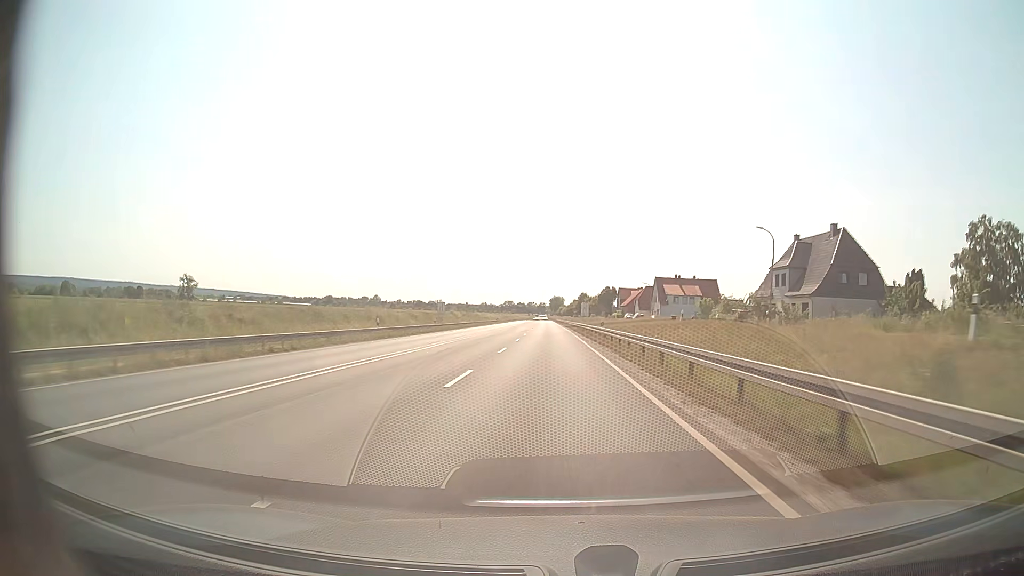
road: primary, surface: asphalt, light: Day
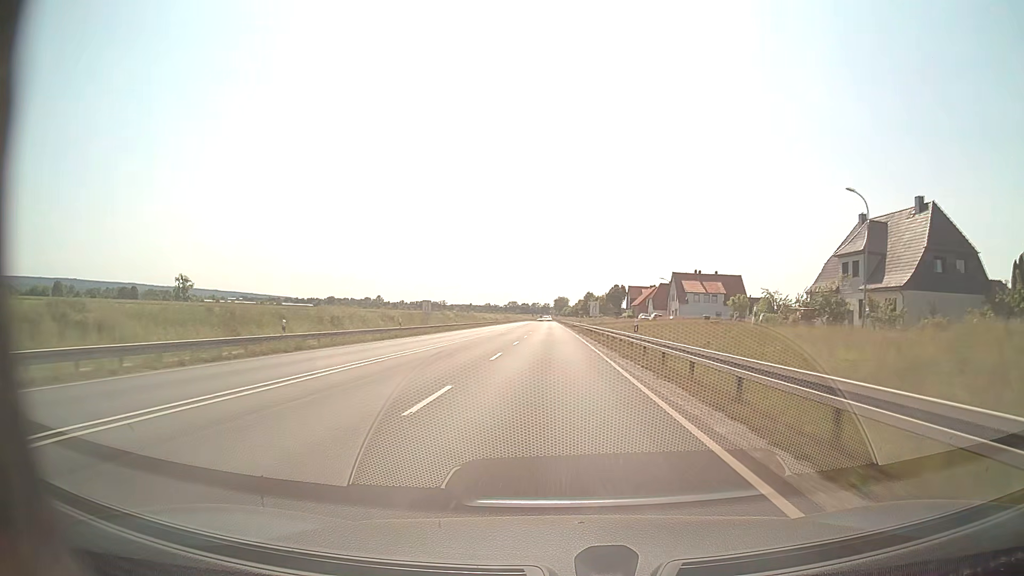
(-0.1, +15.9) m; 0°
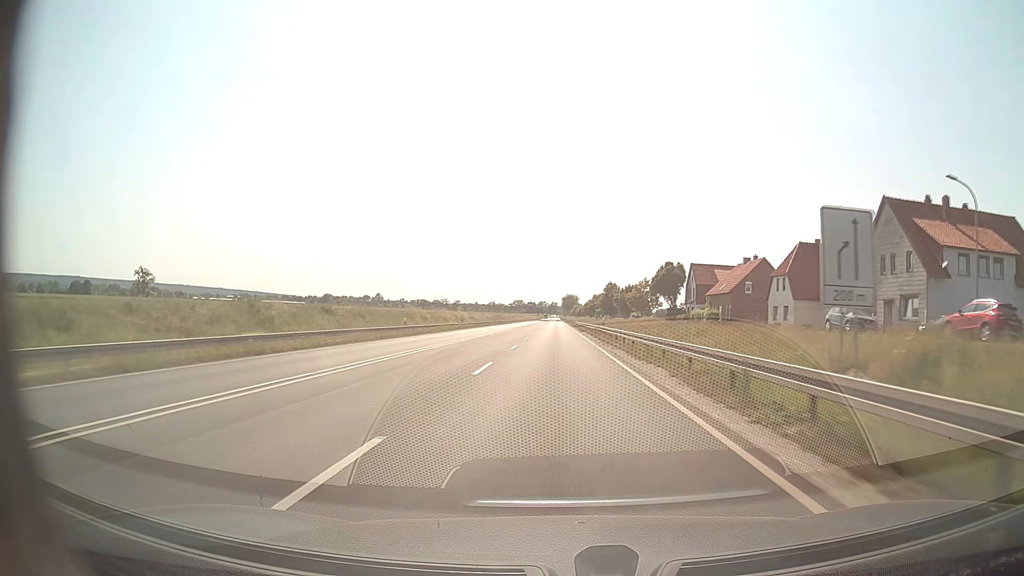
(-0.6, +79.2) m; -1°
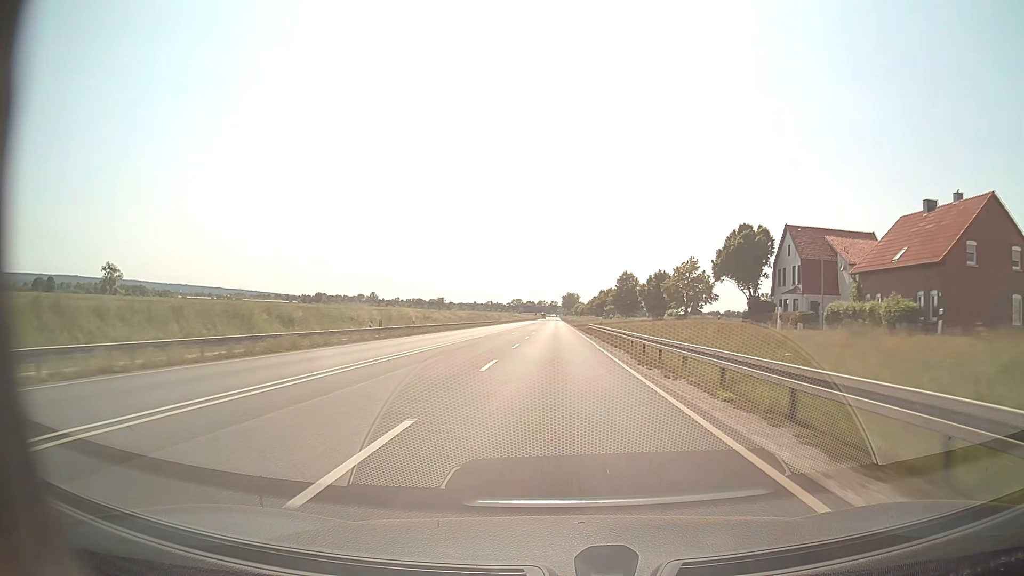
(0.0, +47.4) m; 0°
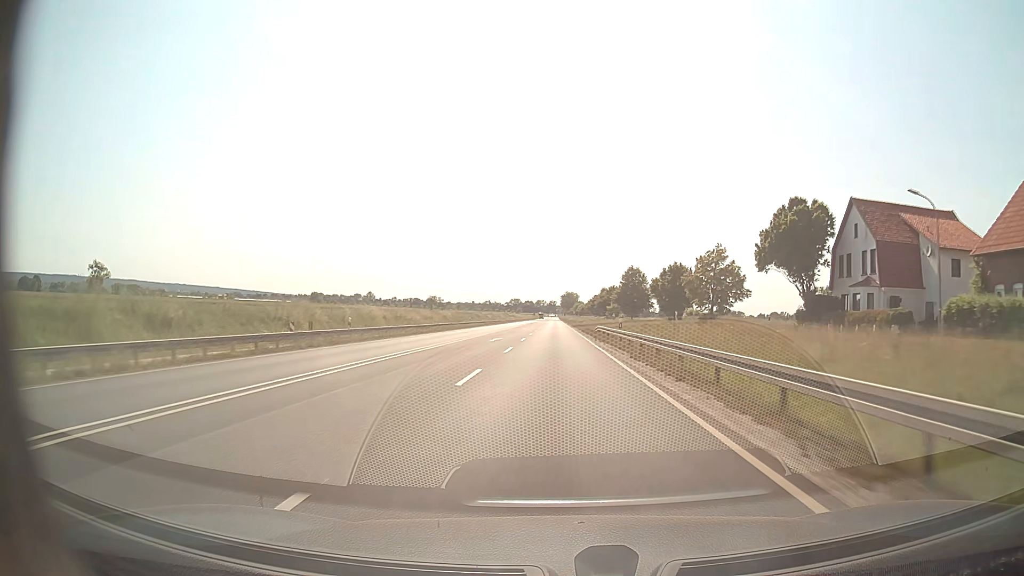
(0.0, +15.8) m; 0°
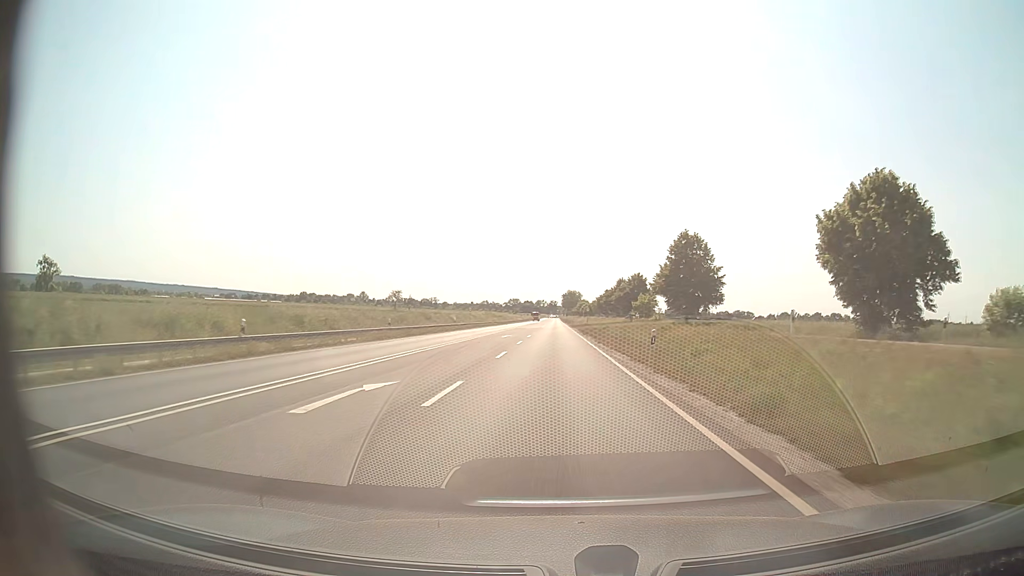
(0.0, +63.1) m; 0°
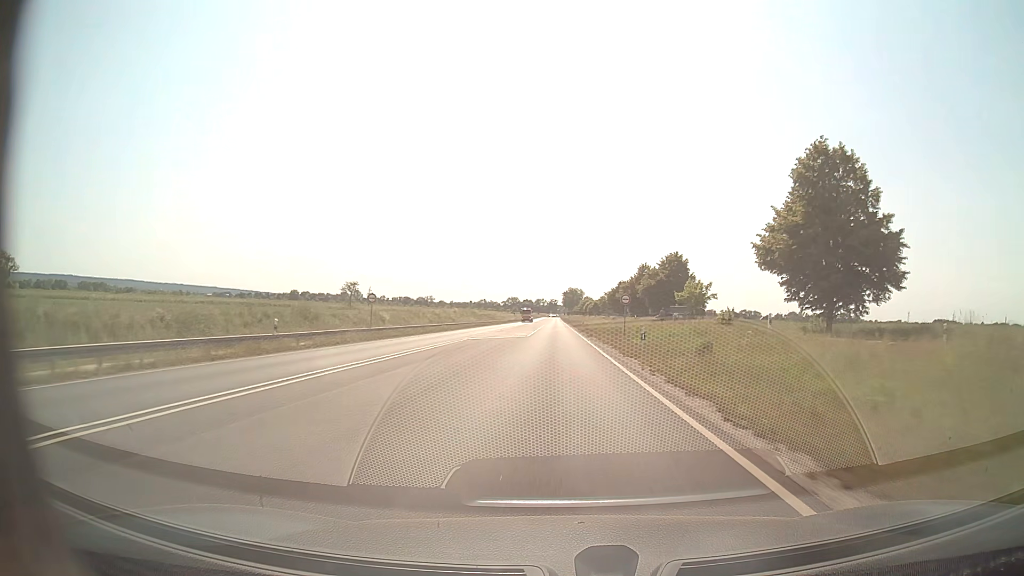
(0.0, +47.3) m; 0°
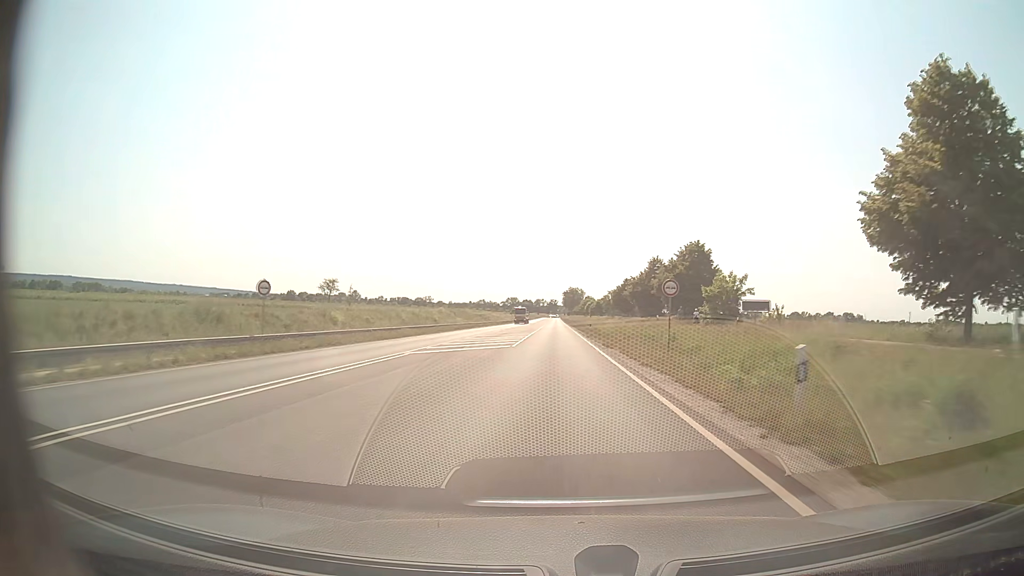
(0.0, +15.7) m; 0°
(0, +10) (0, +20) (0, +30) (0, +40) (0, +50) (0, +60) (0, +70) (0, +80) (0, +90) (0, +100) m
